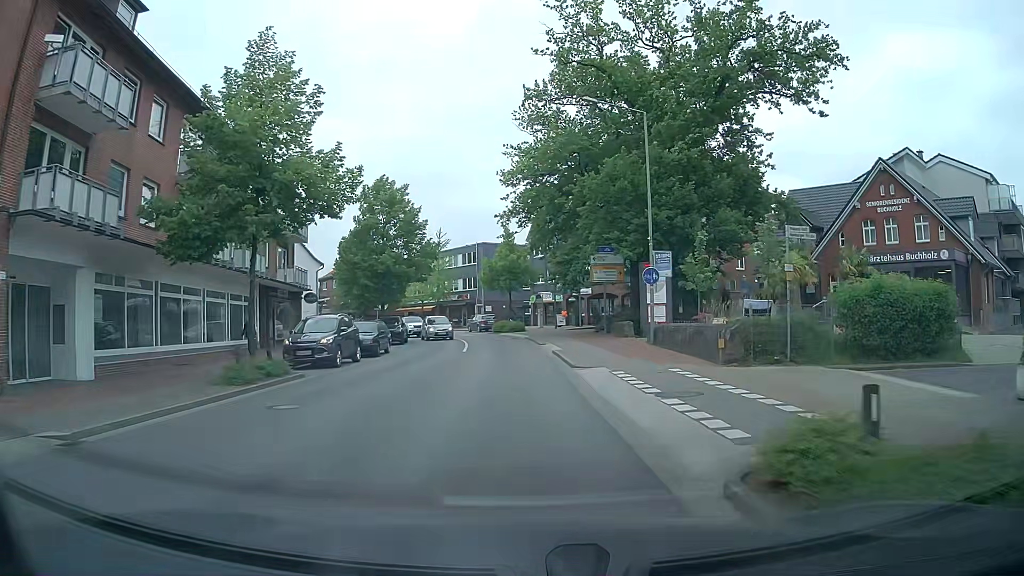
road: secondary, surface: asphalt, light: Day
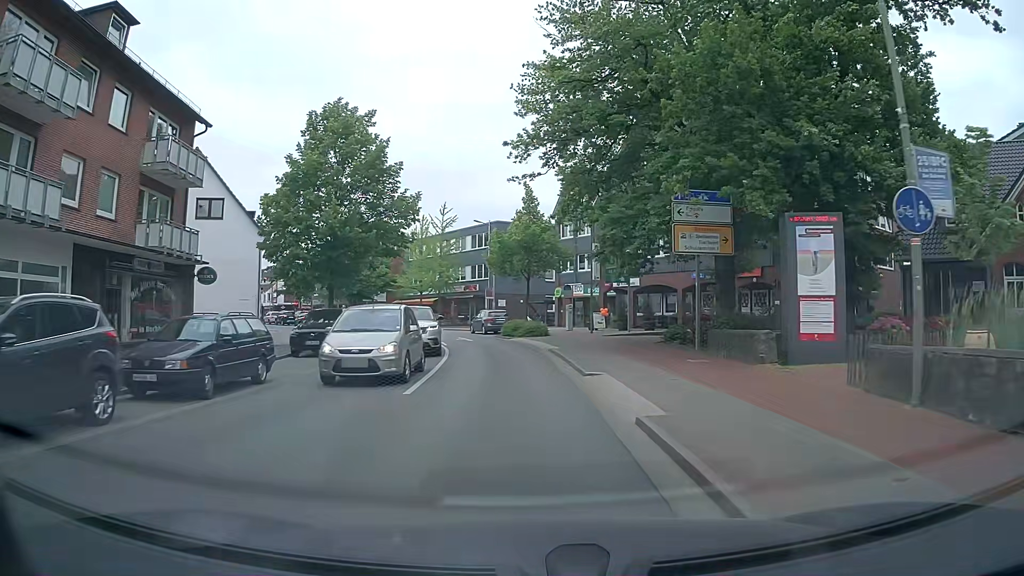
(-0.2, +16.3) m; -2°
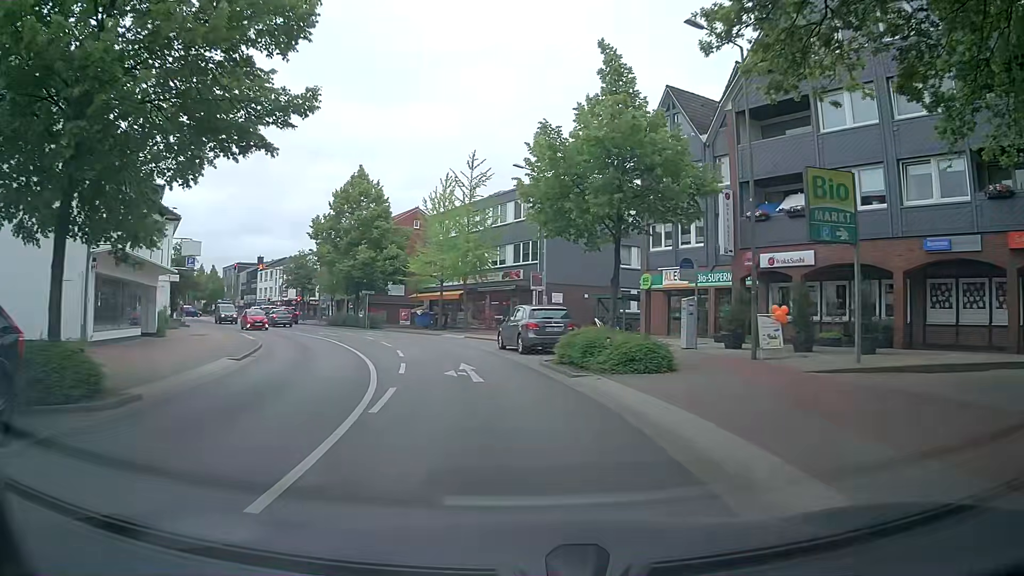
(-0.8, +21.1) m; -4°
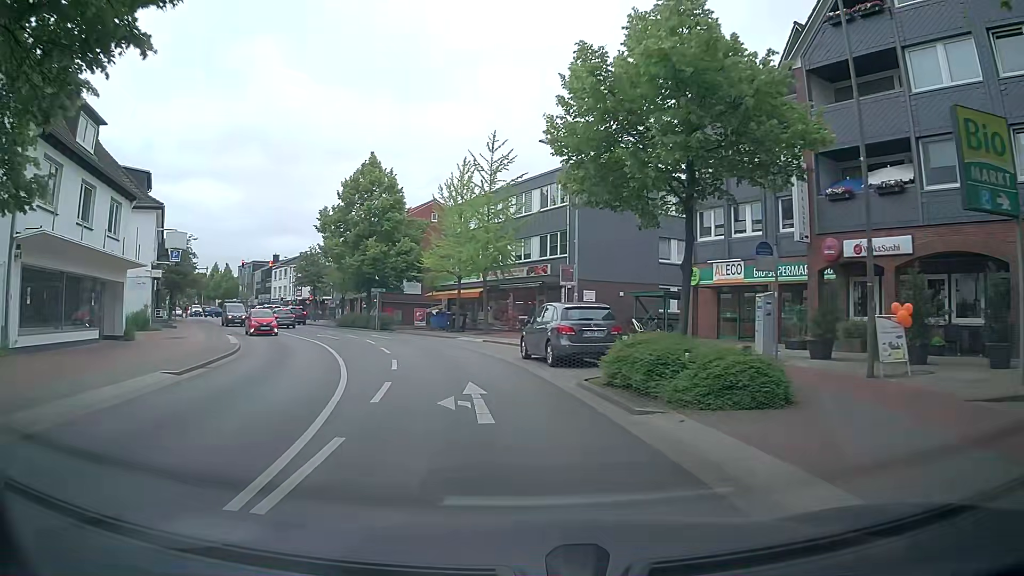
(-0.1, +5.1) m; -2°
